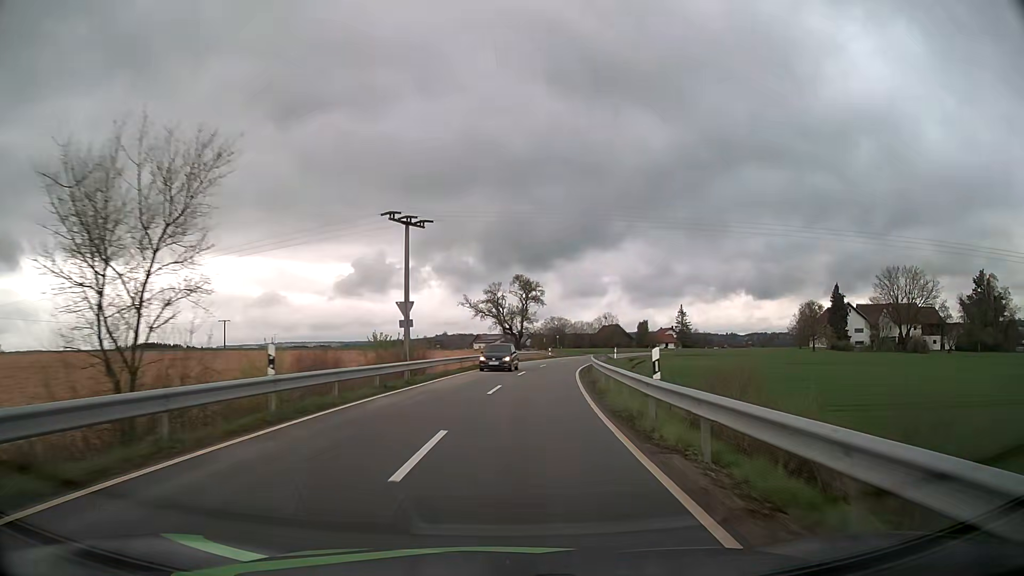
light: Day
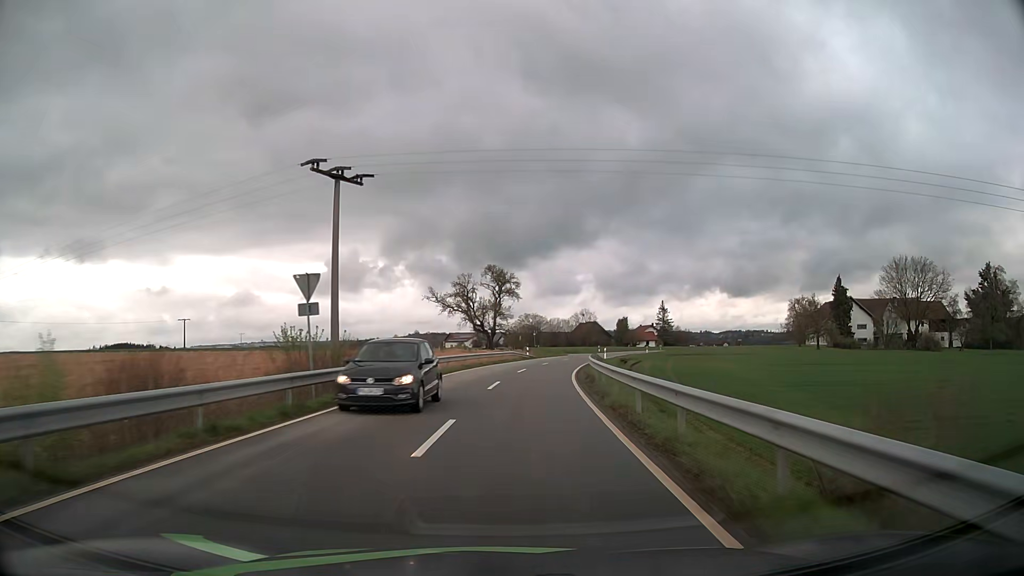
(+0.2, +10.8) m; +2°
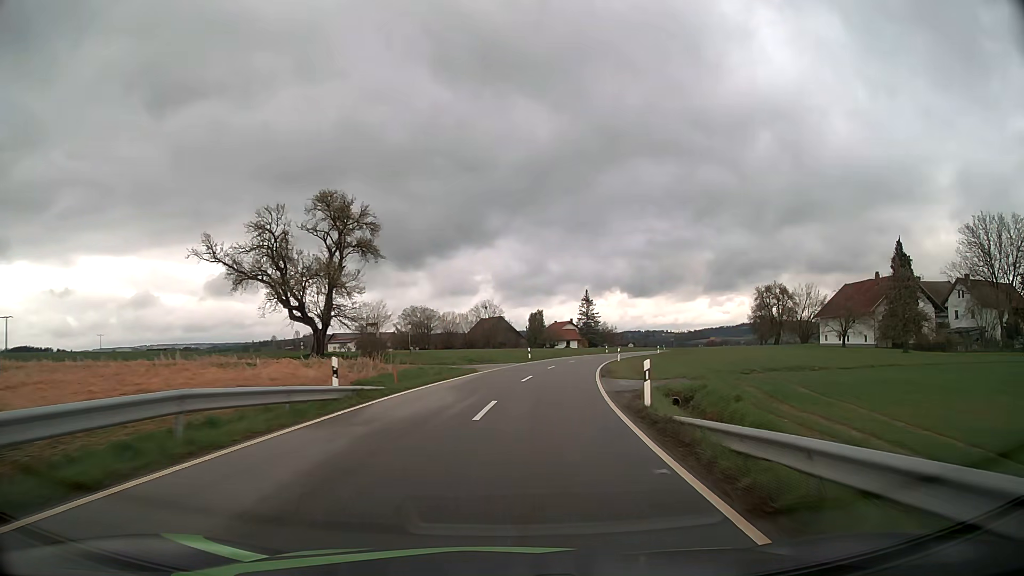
(+3.2, +44.9) m; +9°
(0, +10) (+1, +20) (+2, +30) (+3, +40) (+5, +50) (+8, +59) (+10, +69) (+14, +78) (+17, +88) (+21, +97) m
